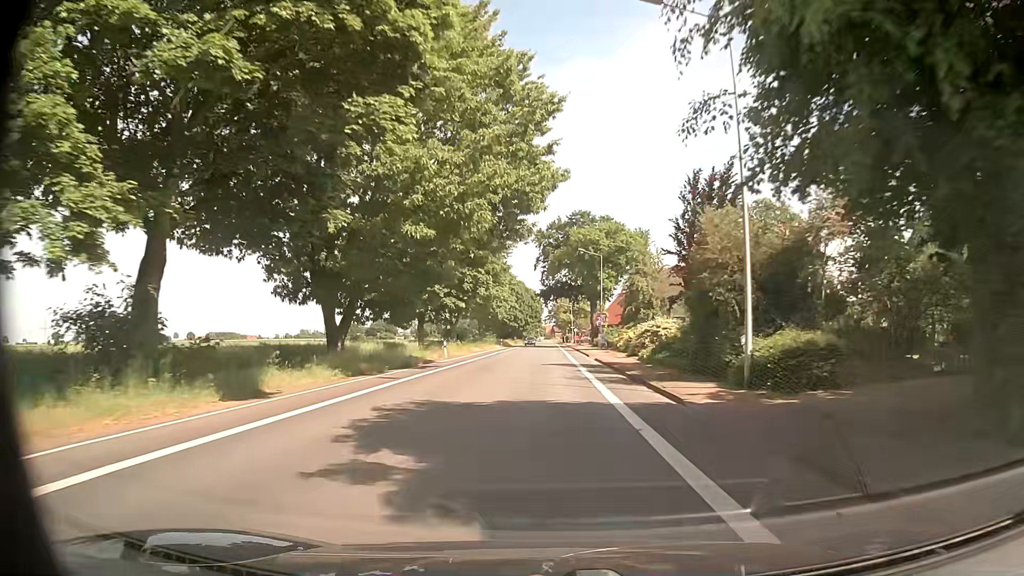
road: secondary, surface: asphalt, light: Day
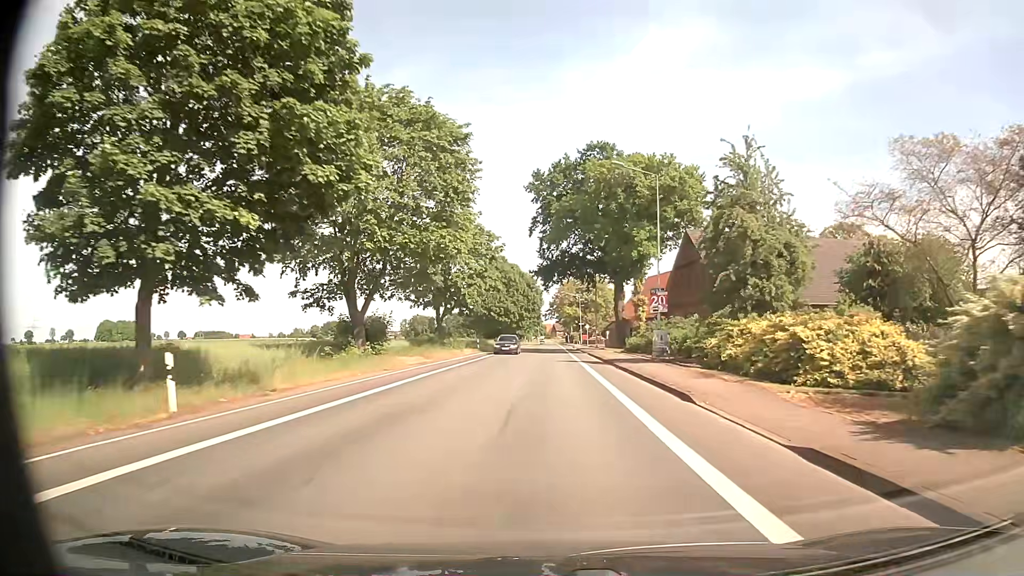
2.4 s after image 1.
(0.0, +32.9) m; 0°
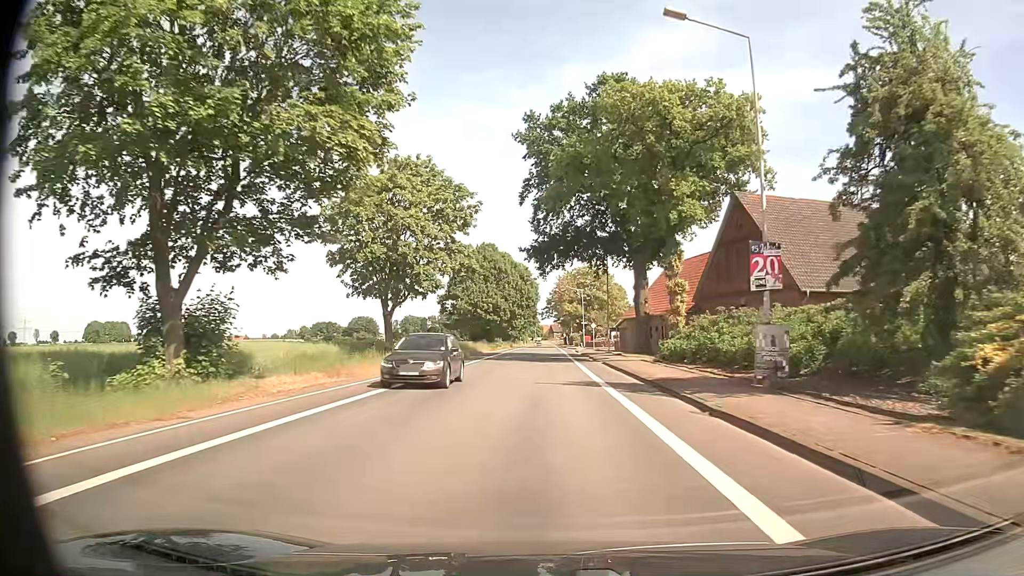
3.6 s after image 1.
(0.0, +16.5) m; 0°
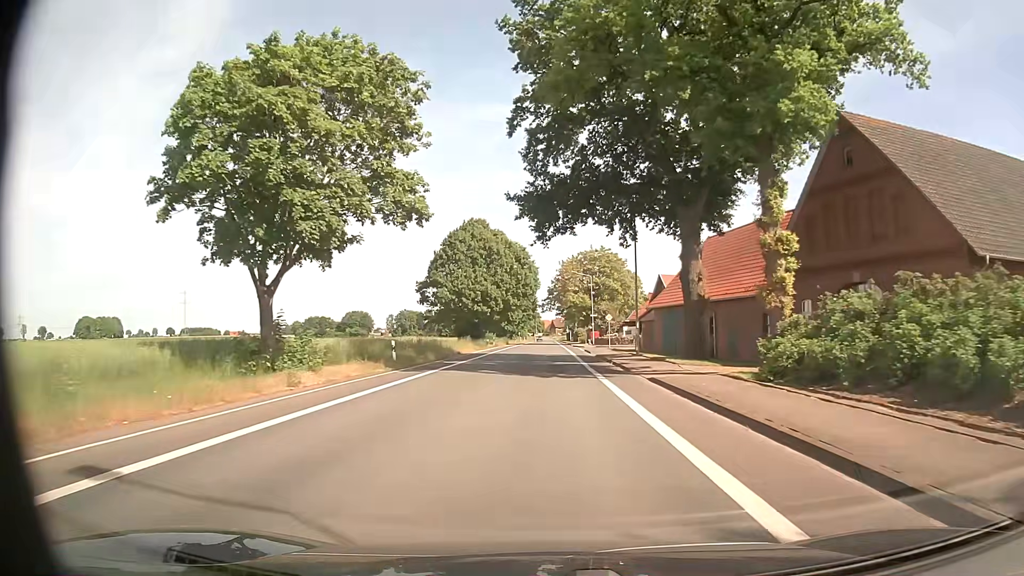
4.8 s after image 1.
(-0.1, +16.5) m; 0°
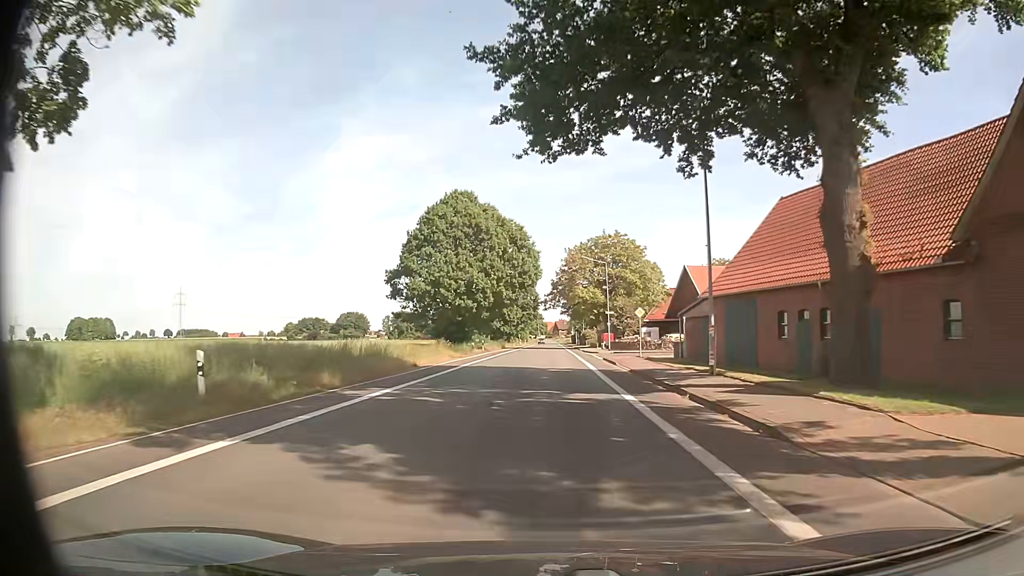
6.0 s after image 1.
(0.0, +16.5) m; 0°
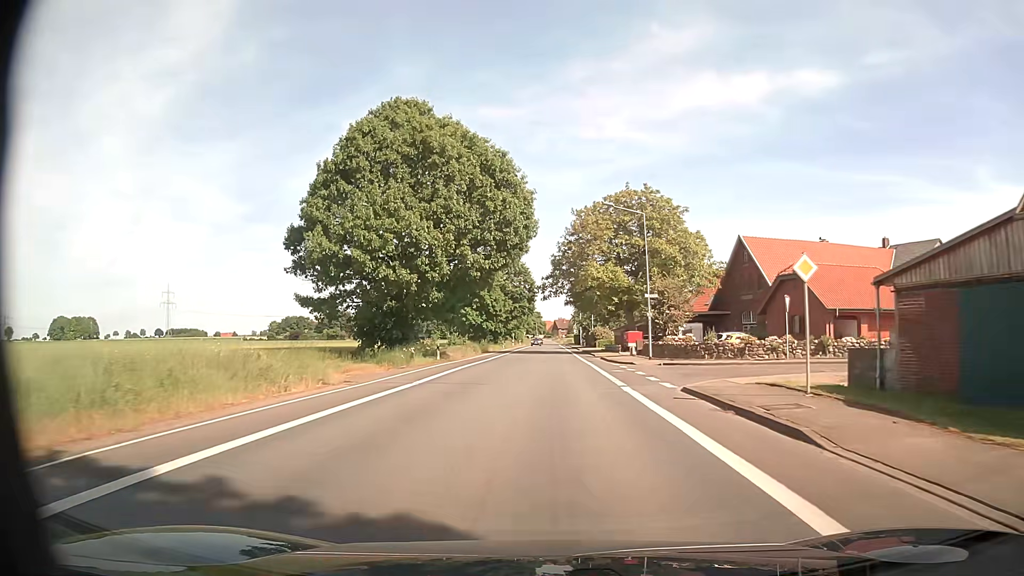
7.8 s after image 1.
(0.0, +24.8) m; 0°
